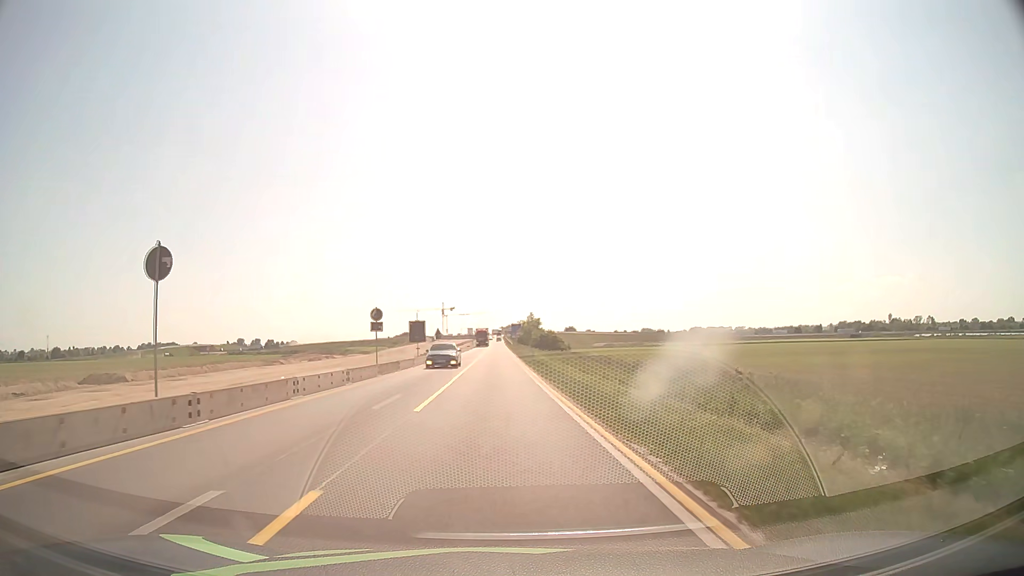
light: Day
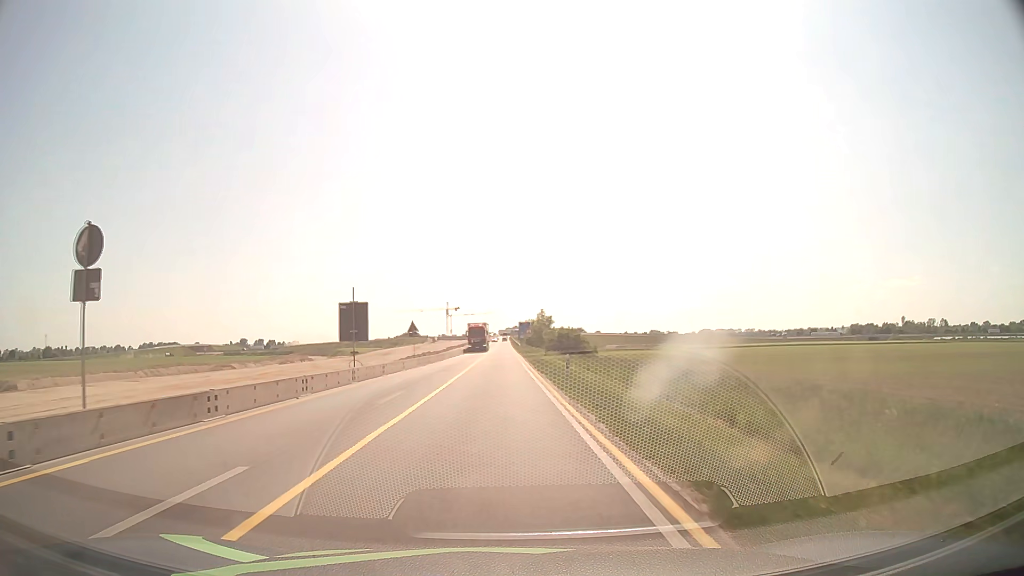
(-0.1, +23.0) m; 0°
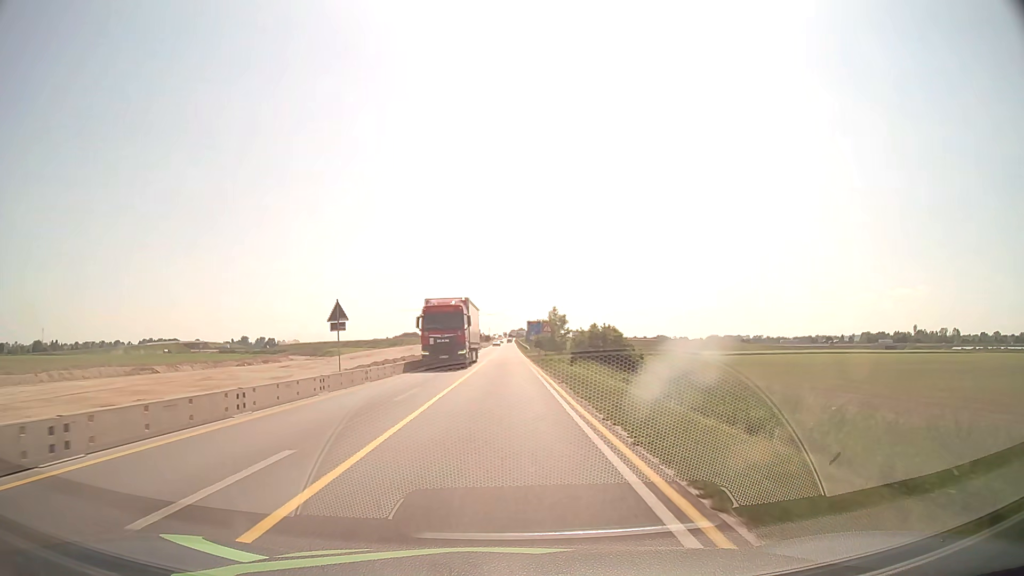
(-0.2, +22.9) m; -1°
(0, +10) (0, +20) (0, +30) (0, +40) (0, +50) (0, +60) (0, +70) (0, +80) (0, +90) (0, +100) m
